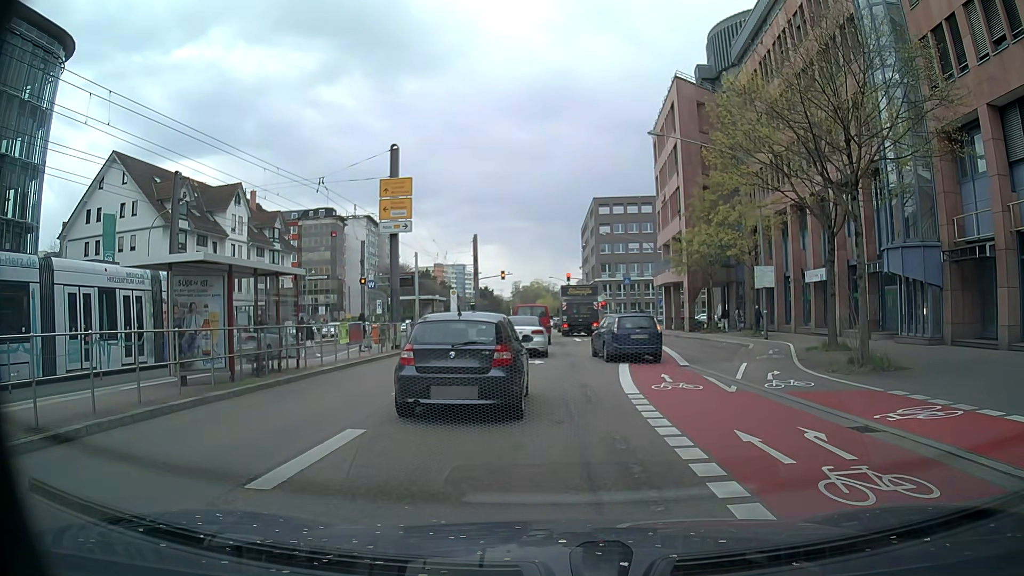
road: secondary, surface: asphalt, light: Day
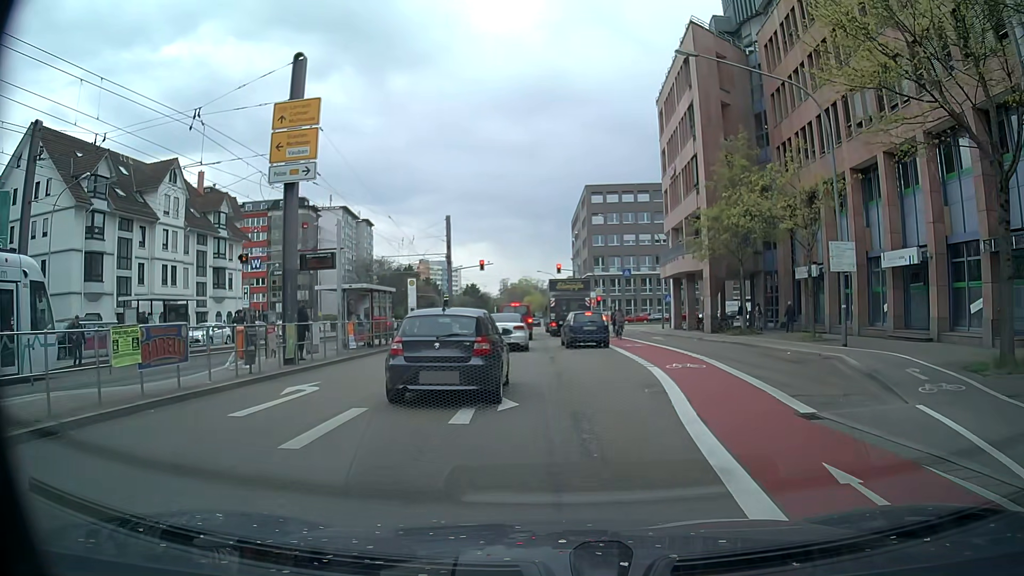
(0.0, +10.7) m; 0°
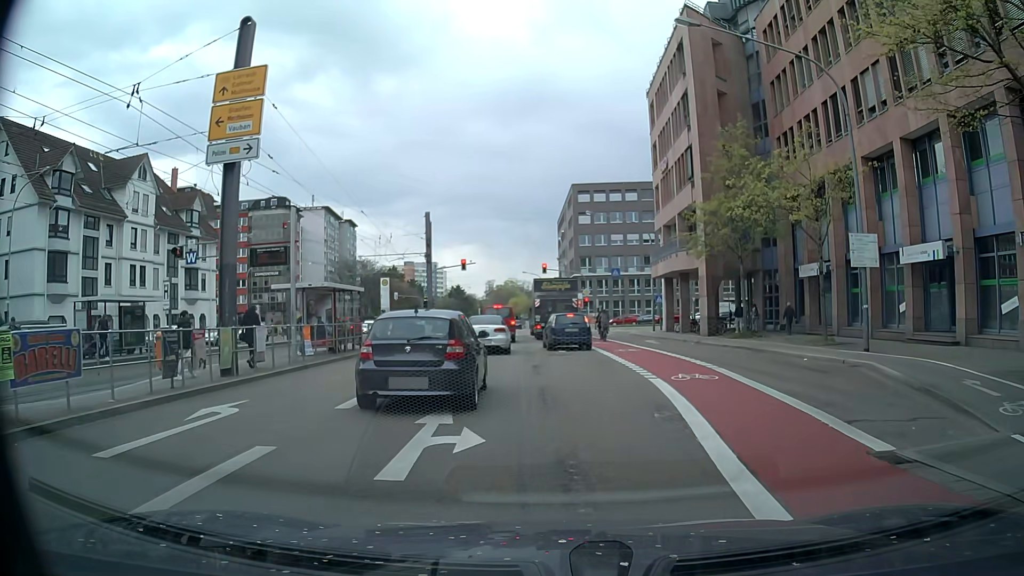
(+0.1, +2.8) m; +1°
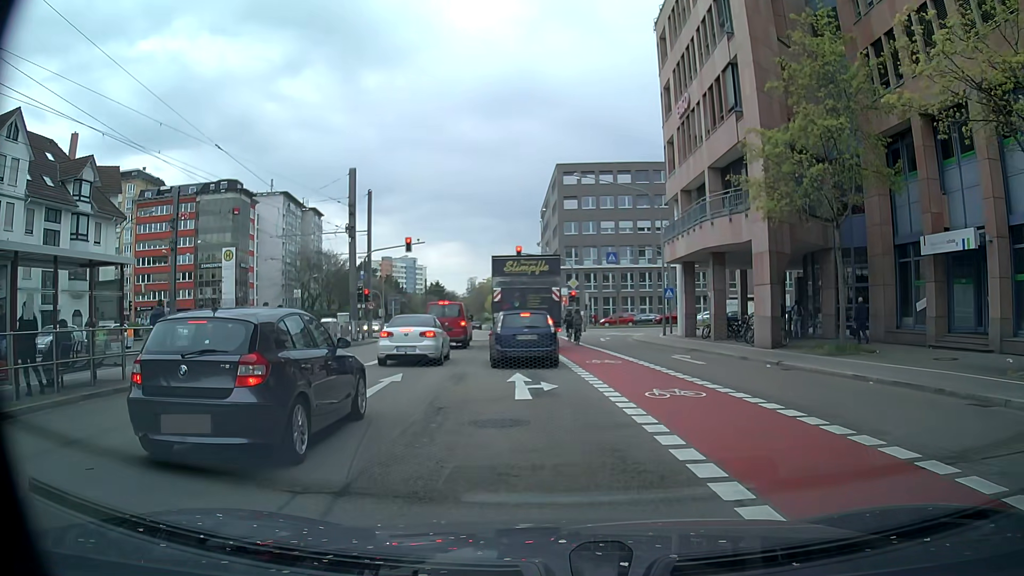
(+0.6, +14.6) m; +2°
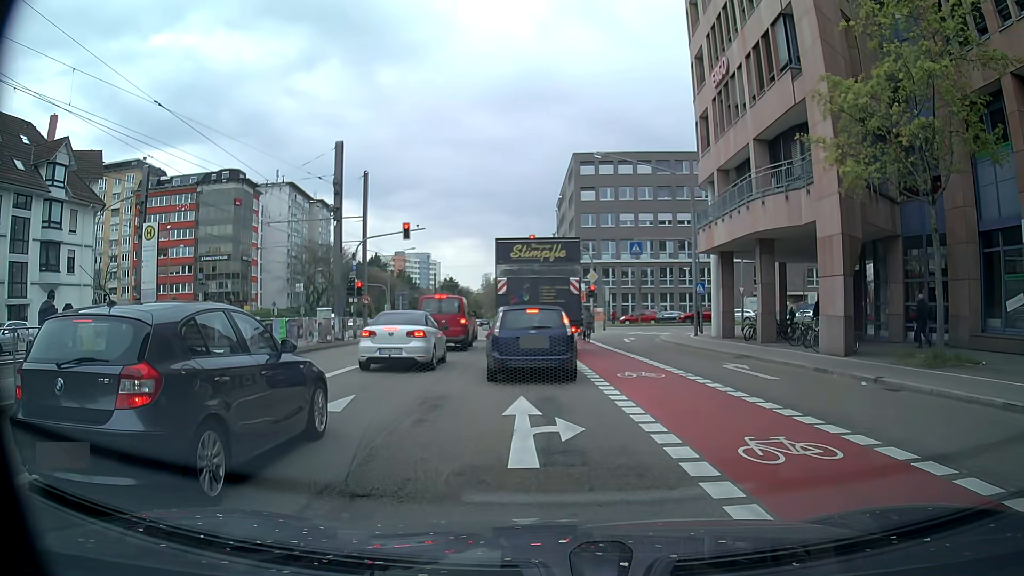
(-0.1, +4.9) m; -2°
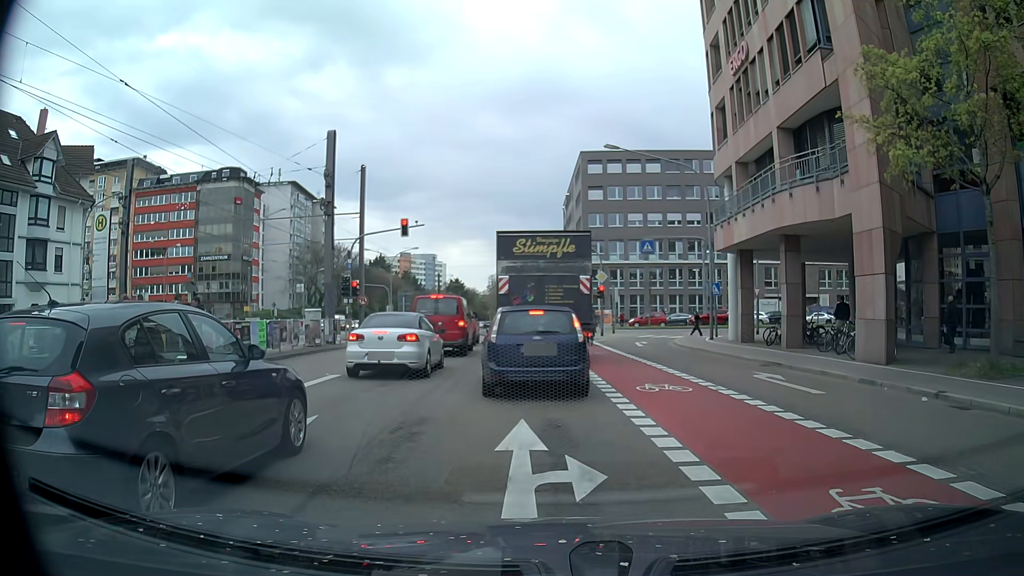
(0.0, +2.1) m; +1°
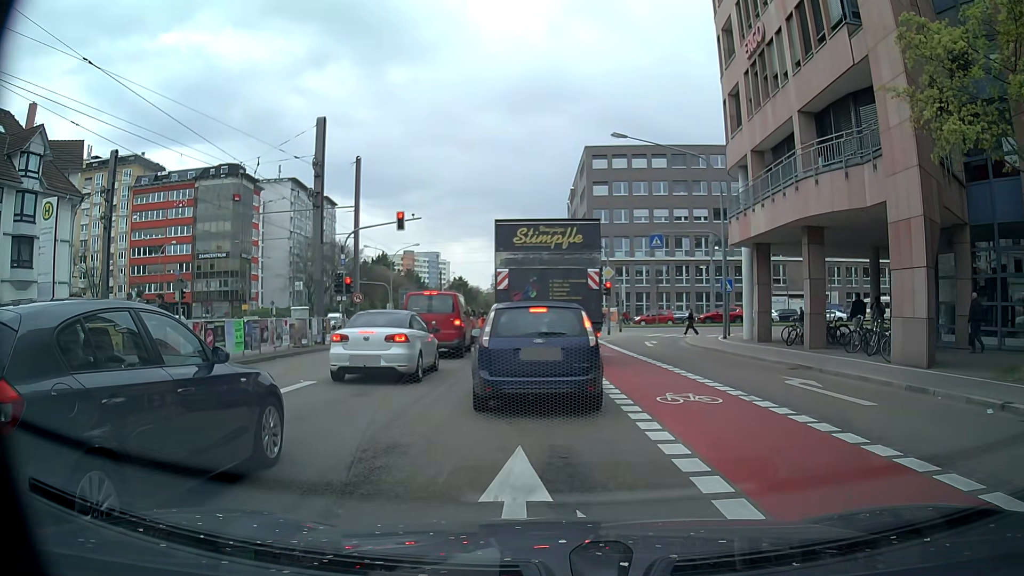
(0.0, +1.8) m; -1°
